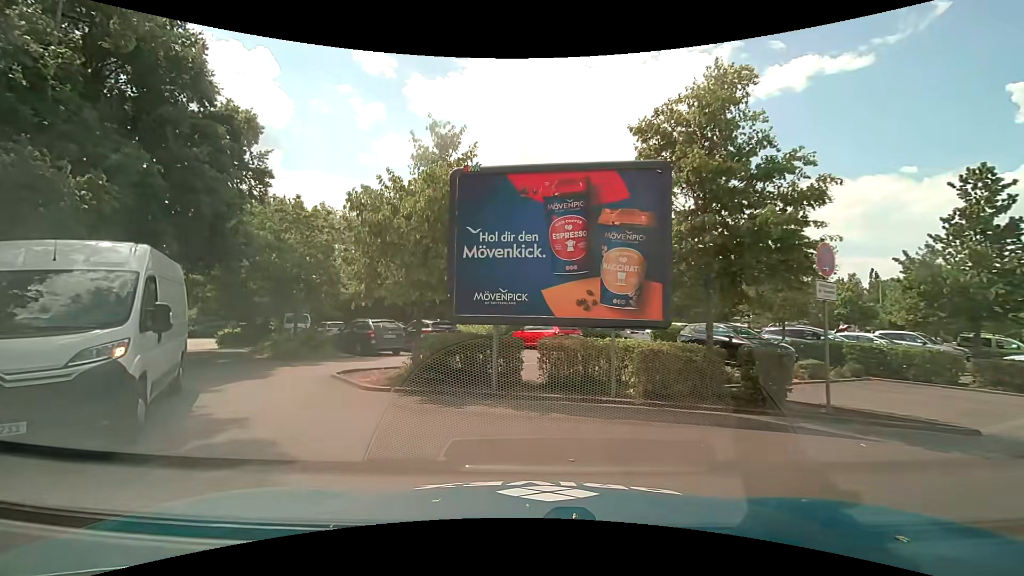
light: Day
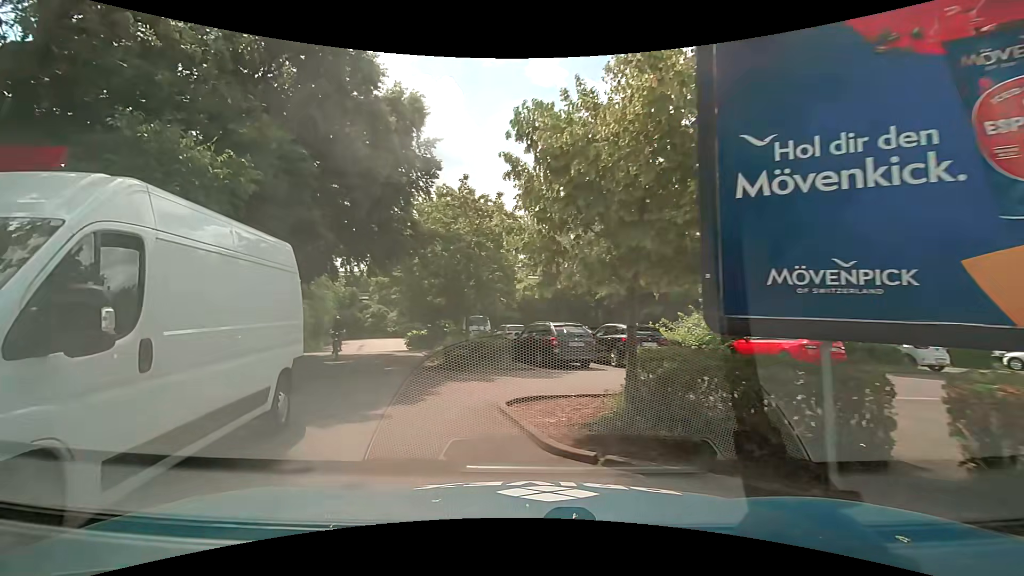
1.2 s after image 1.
(-0.8, +4.4) m; -20°
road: service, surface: asphalt
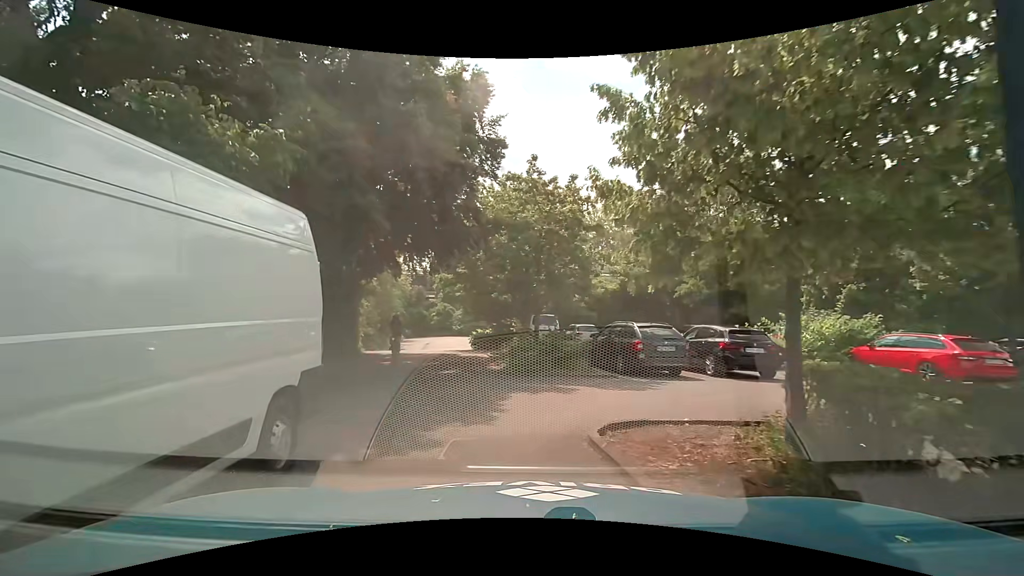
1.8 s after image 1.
(-0.2, +1.9) m; -9°
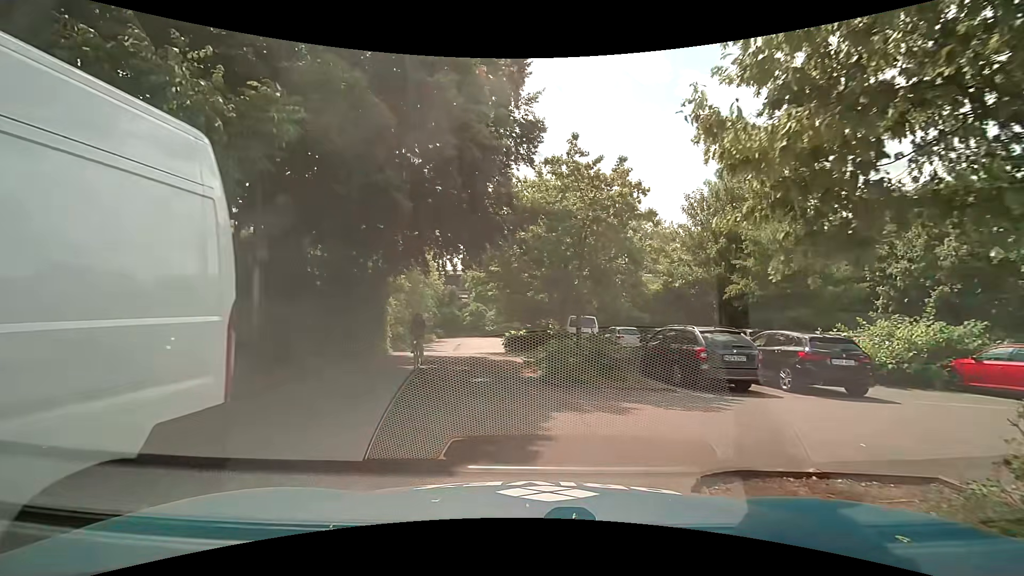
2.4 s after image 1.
(-0.1, +1.7) m; -3°
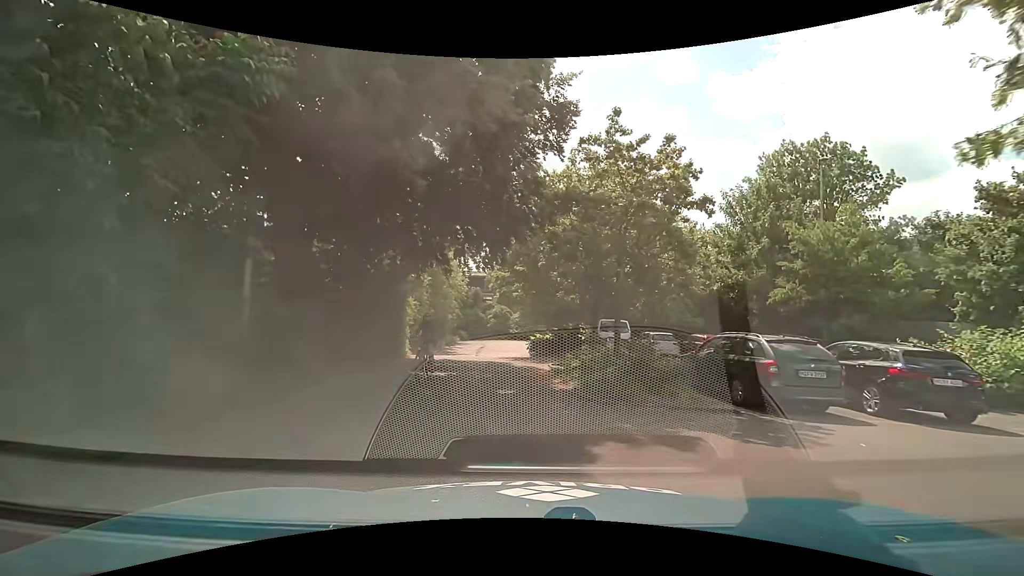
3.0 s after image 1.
(0.0, +1.7) m; -5°
